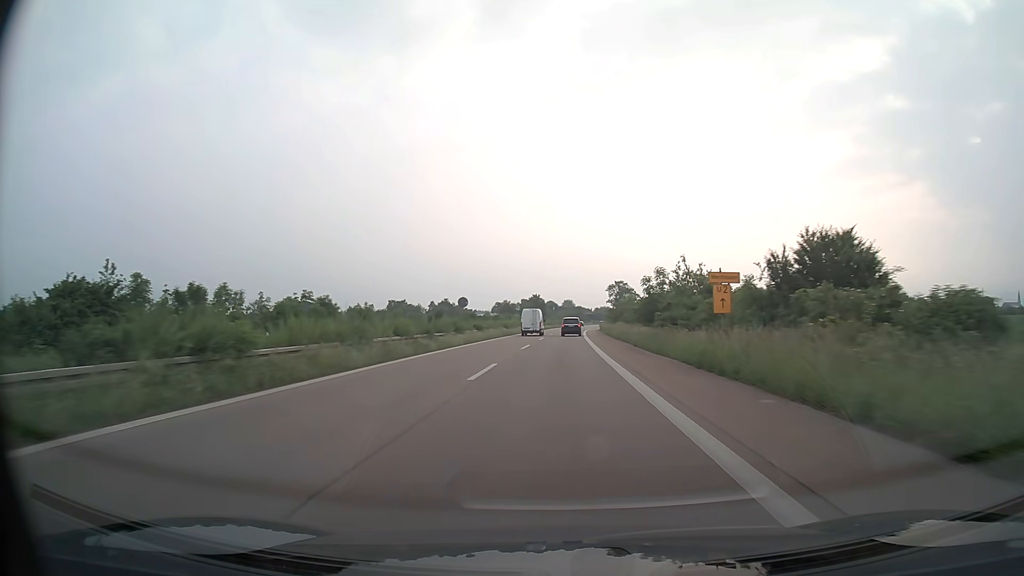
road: trunk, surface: asphalt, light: Day
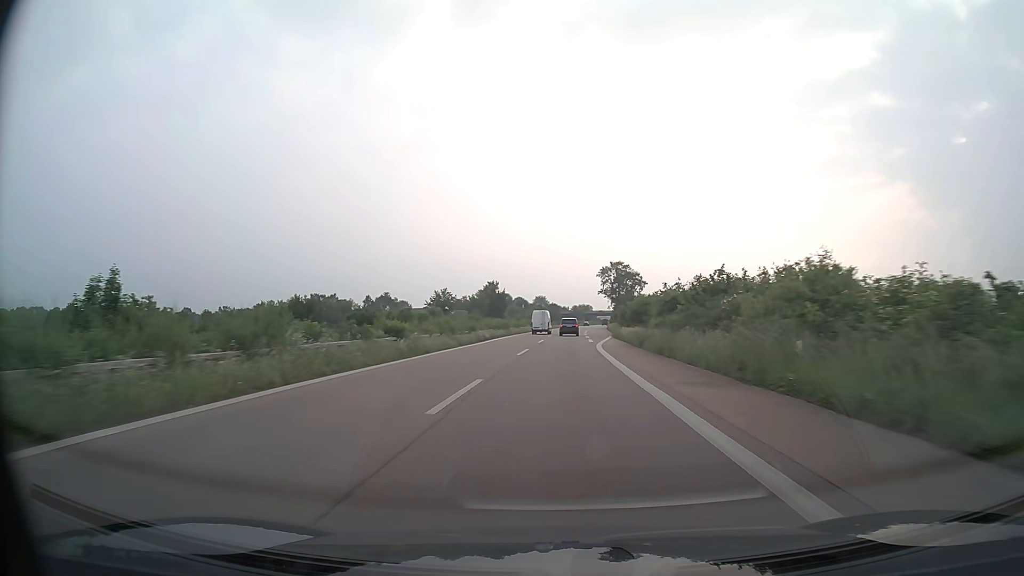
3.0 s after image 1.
(+1.6, +78.2) m; +2°
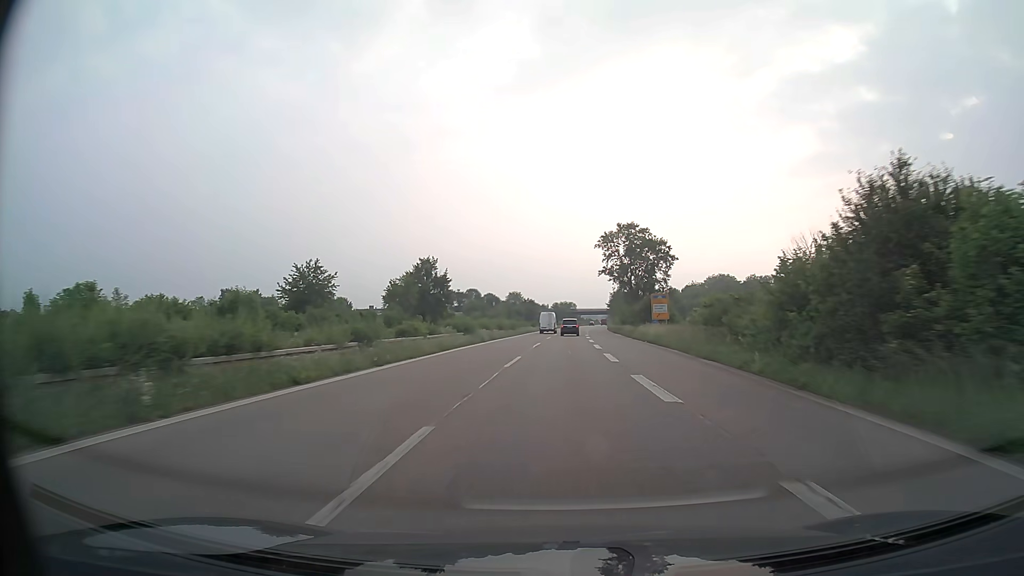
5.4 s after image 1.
(+1.0, +61.4) m; +2°
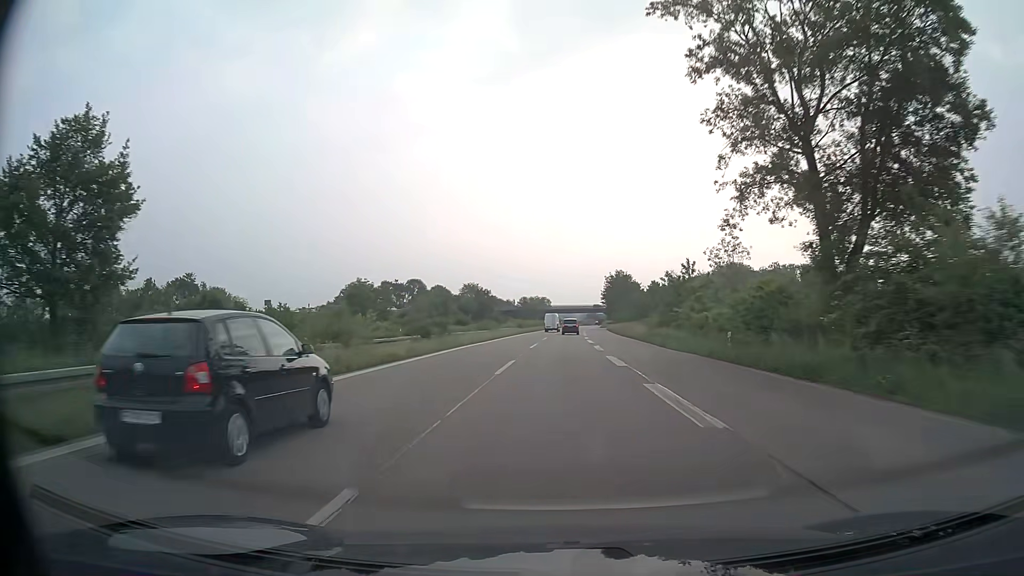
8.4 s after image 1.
(+1.6, +75.6) m; +2°
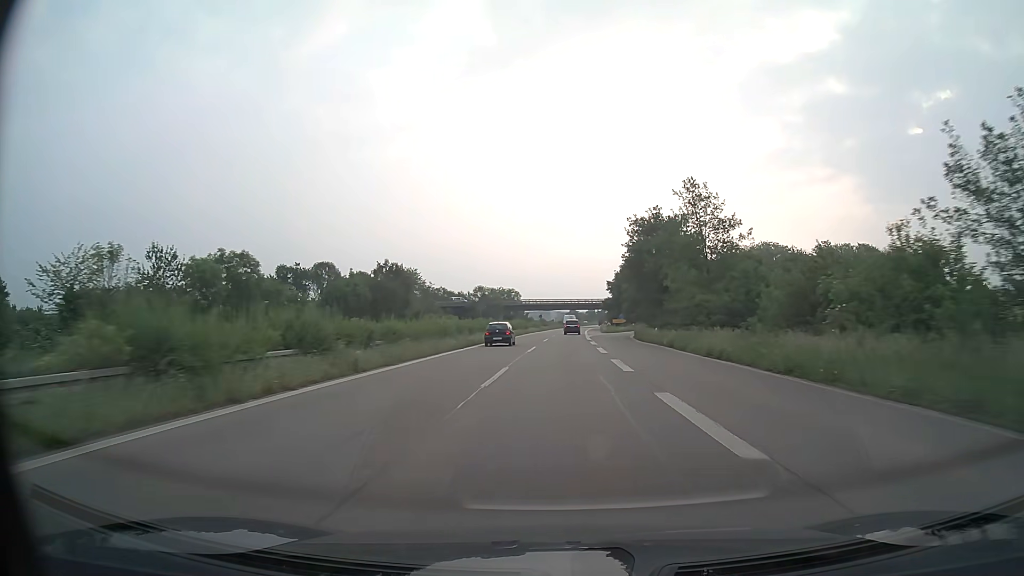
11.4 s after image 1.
(+1.2, +75.4) m; +2°
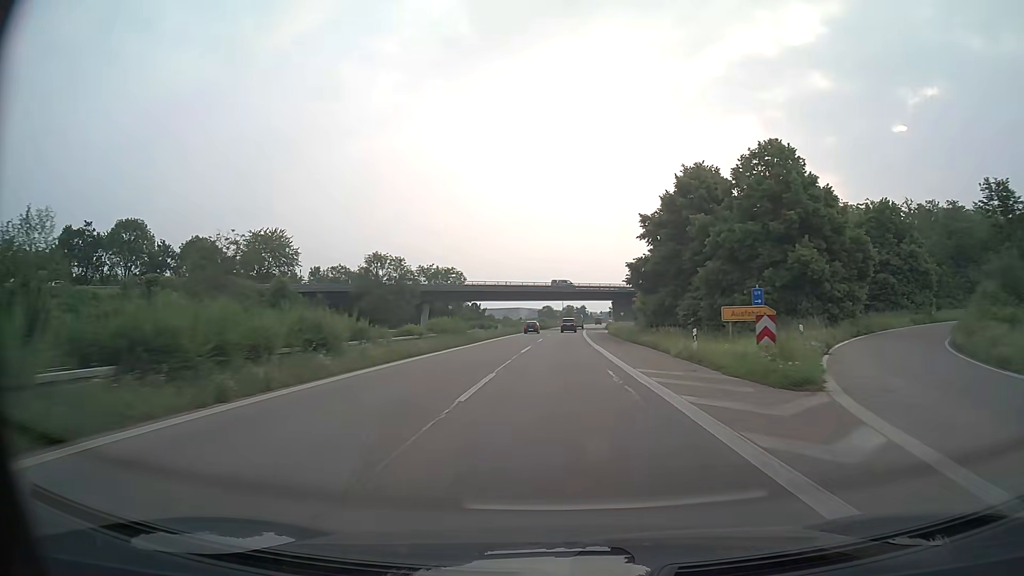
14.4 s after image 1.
(+1.5, +75.6) m; +2°
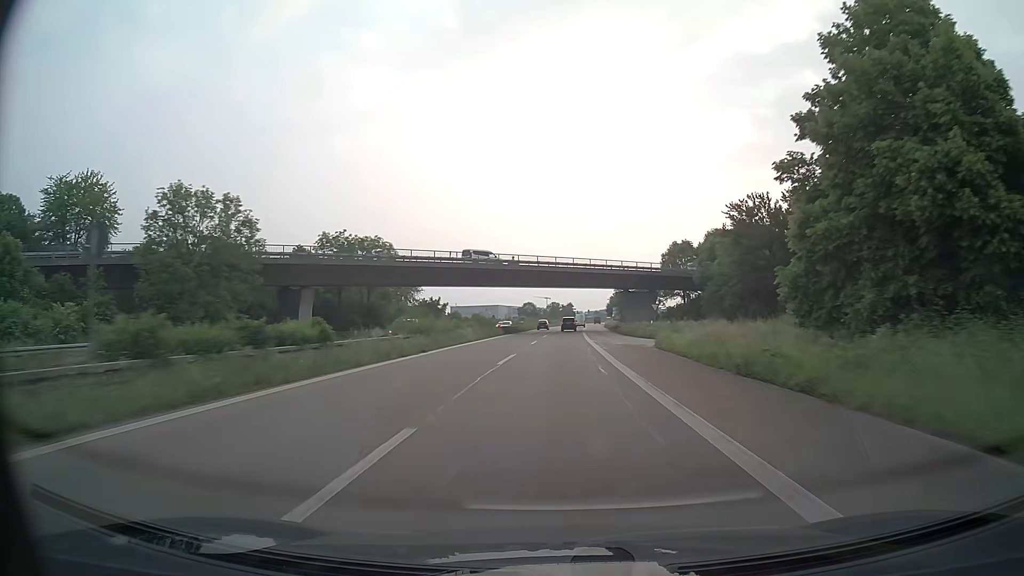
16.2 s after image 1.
(+0.8, +45.4) m; +2°
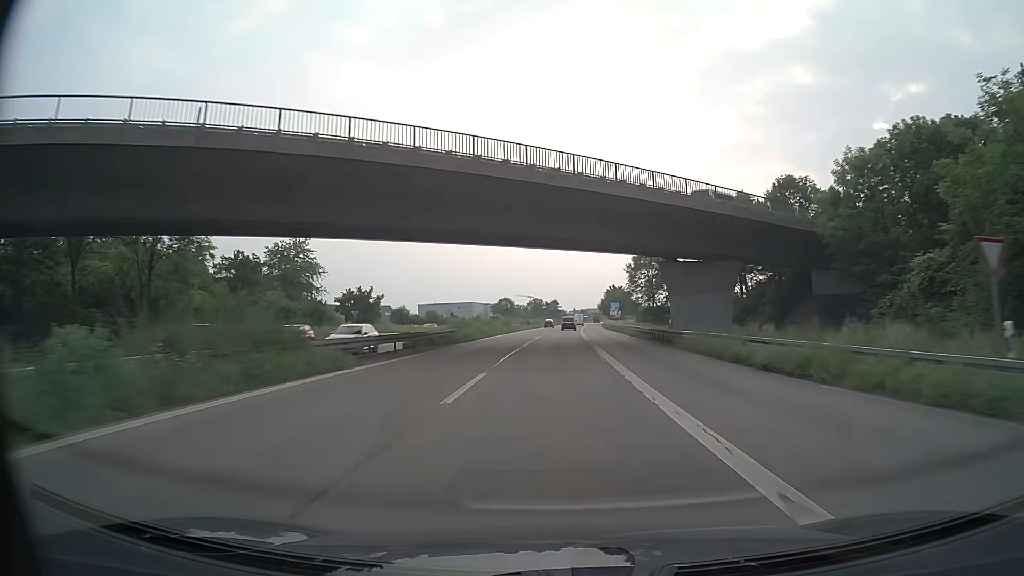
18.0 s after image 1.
(+0.6, +45.3) m; +2°
(0, +10) (0, +20) (0, +30) (0, +40) (0, +50) (+1, +60) (+1, +70) (+1, +80) (+1, +90) (+2, +100) m
